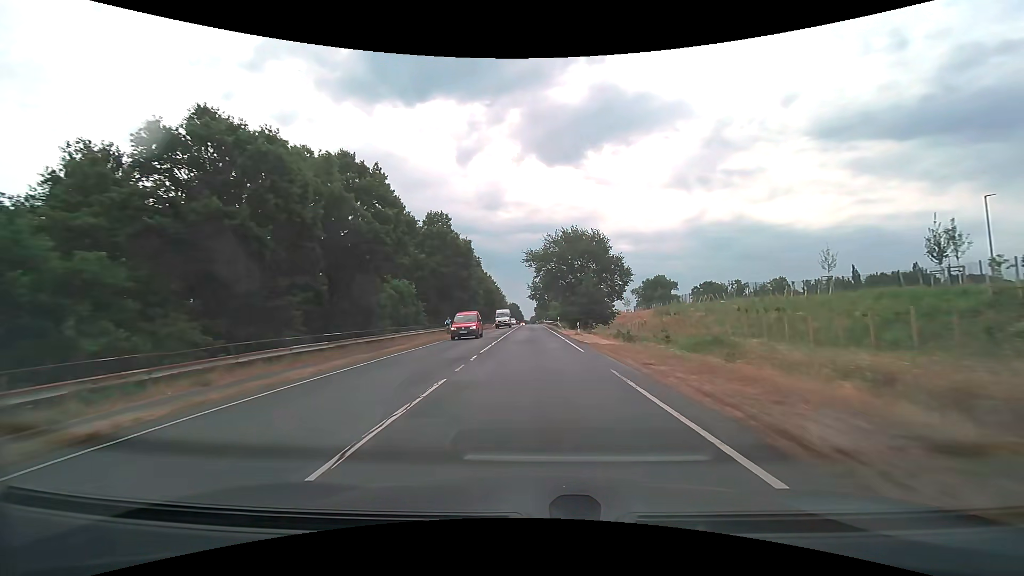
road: secondary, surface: asphalt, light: Day
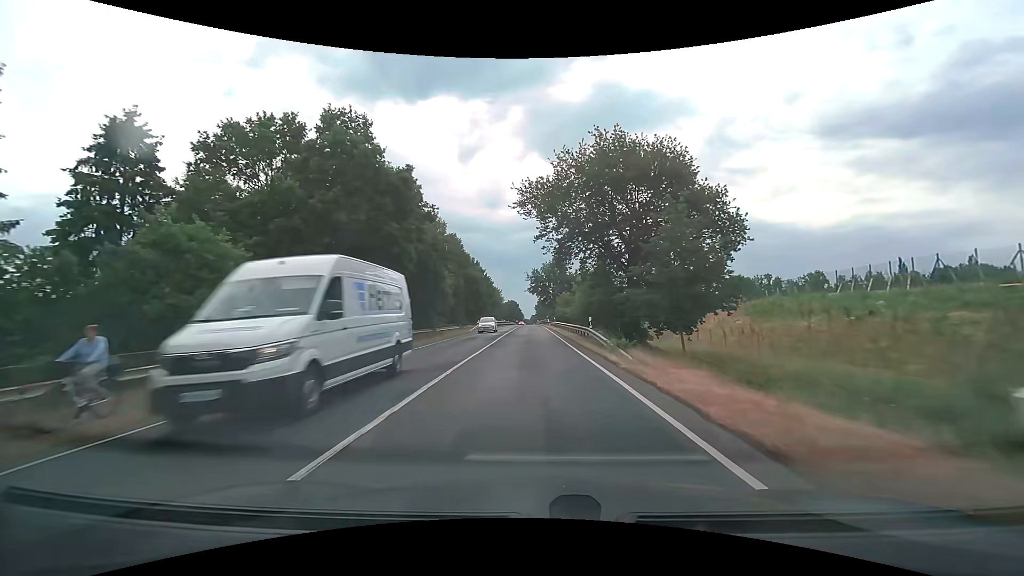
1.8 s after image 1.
(-0.1, +31.6) m; 0°
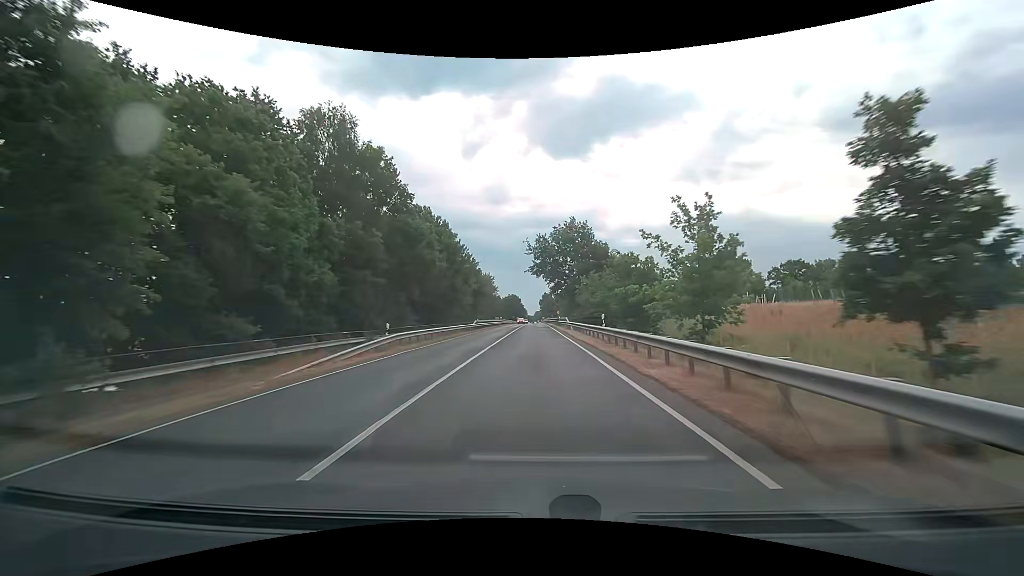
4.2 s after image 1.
(-0.2, +42.5) m; -1°
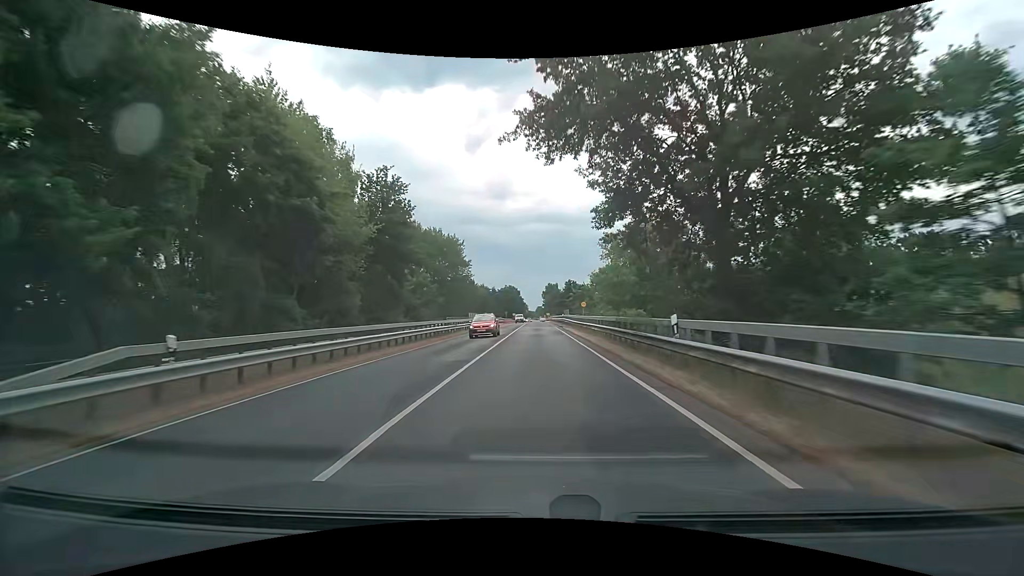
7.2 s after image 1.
(+0.2, +51.5) m; 0°
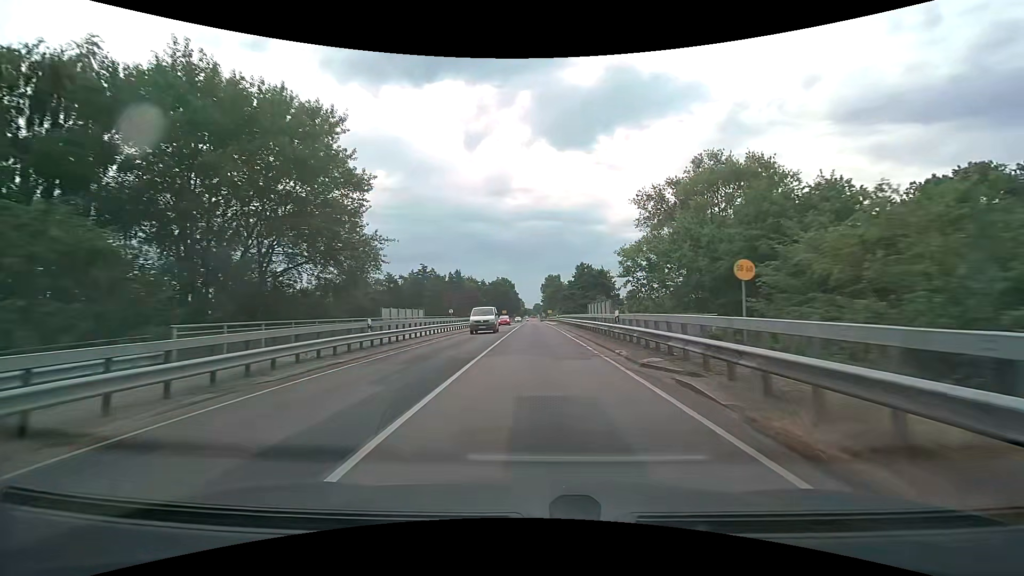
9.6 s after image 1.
(-0.1, +39.9) m; 0°
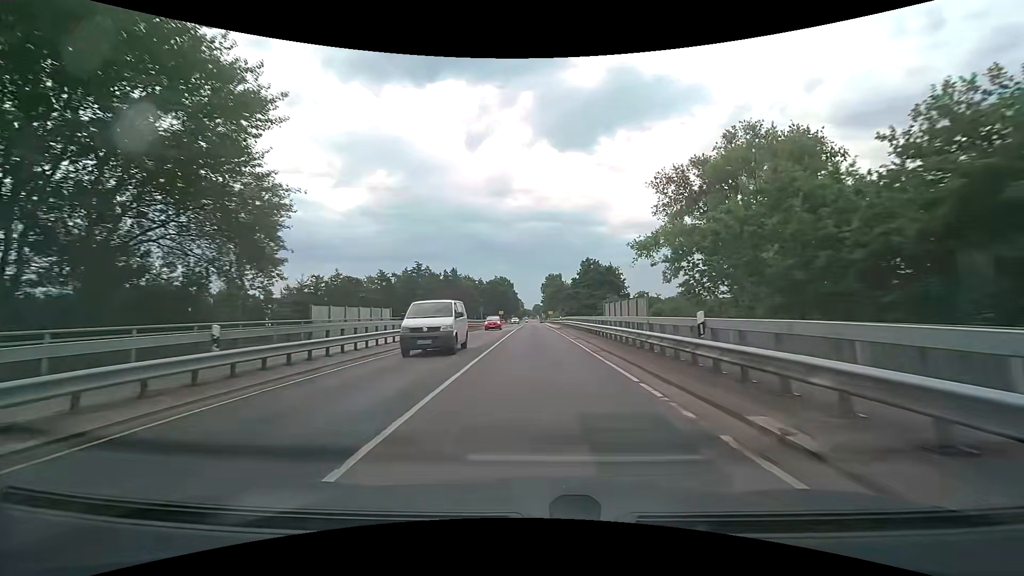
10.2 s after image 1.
(0.0, +9.9) m; 0°
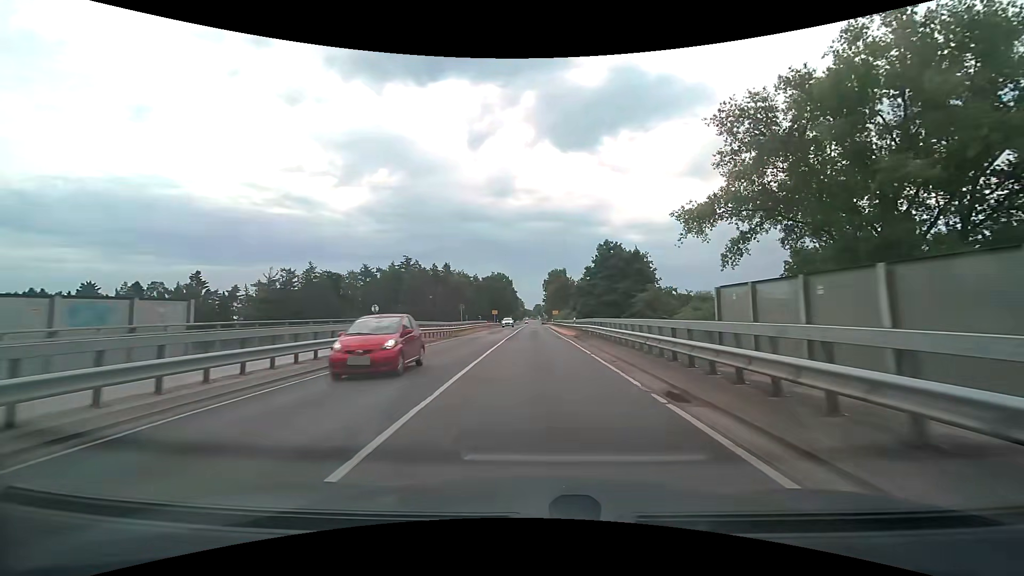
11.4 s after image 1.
(0.0, +19.7) m; 0°
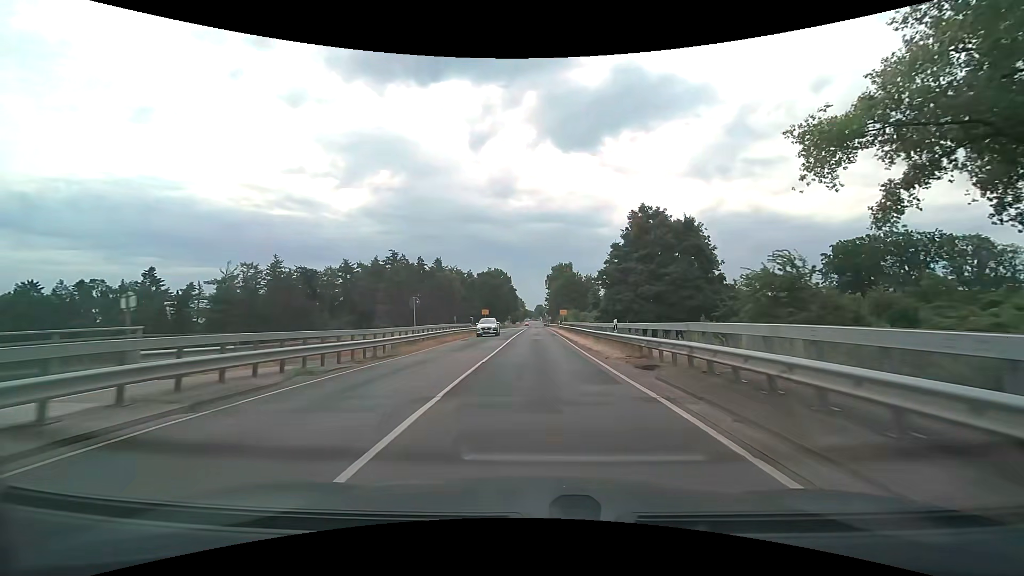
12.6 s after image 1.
(-0.1, +19.7) m; 0°
(0, +10) (0, +20) (0, +30) (0, +40) (0, +50) (0, +60) (0, +70) (+1, +80) (+1, +90) (+1, +100) m
